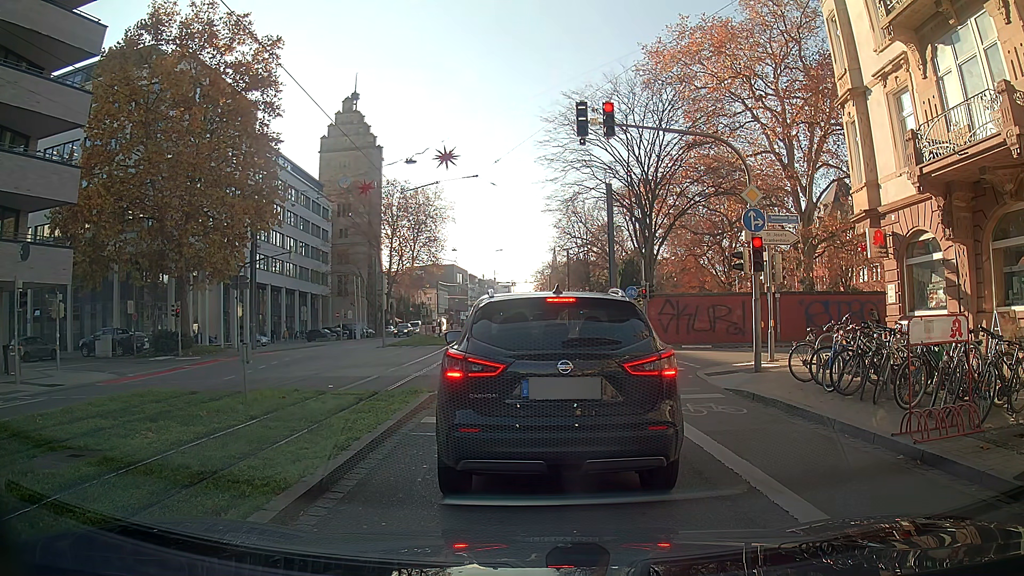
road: primary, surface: asphalt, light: Day
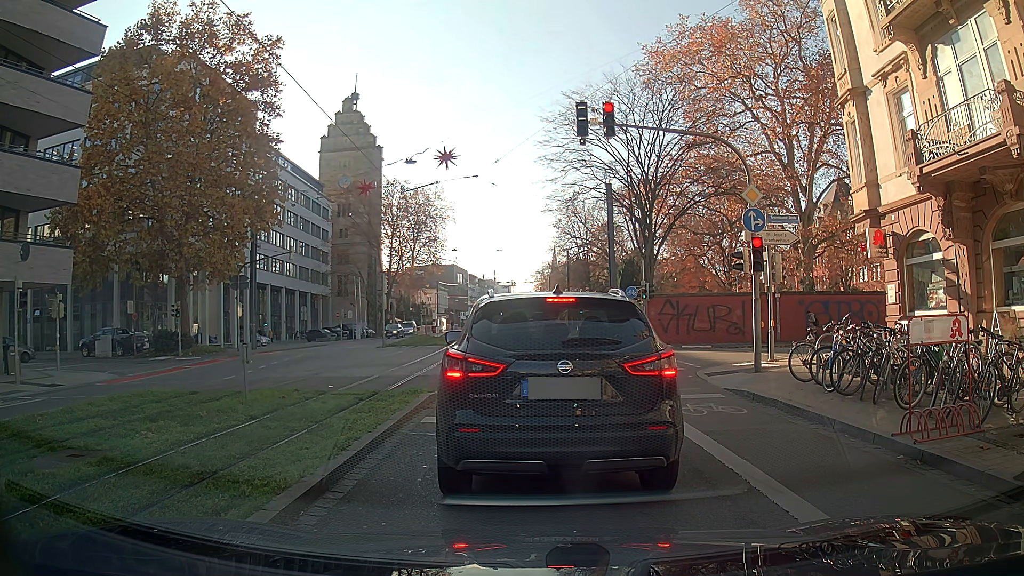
(0.0, 0.0) m; 0°
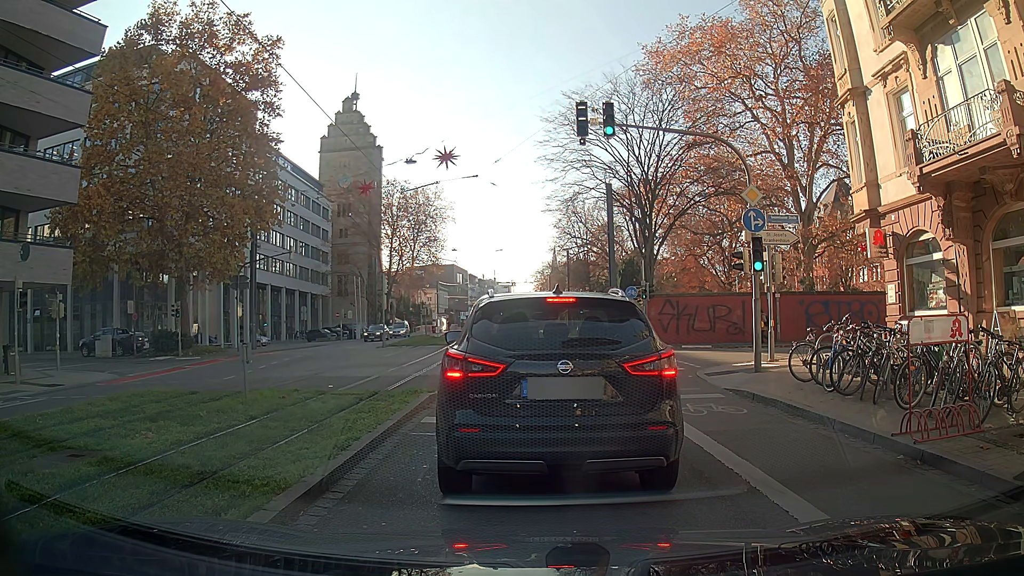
(0.0, 0.0) m; 0°
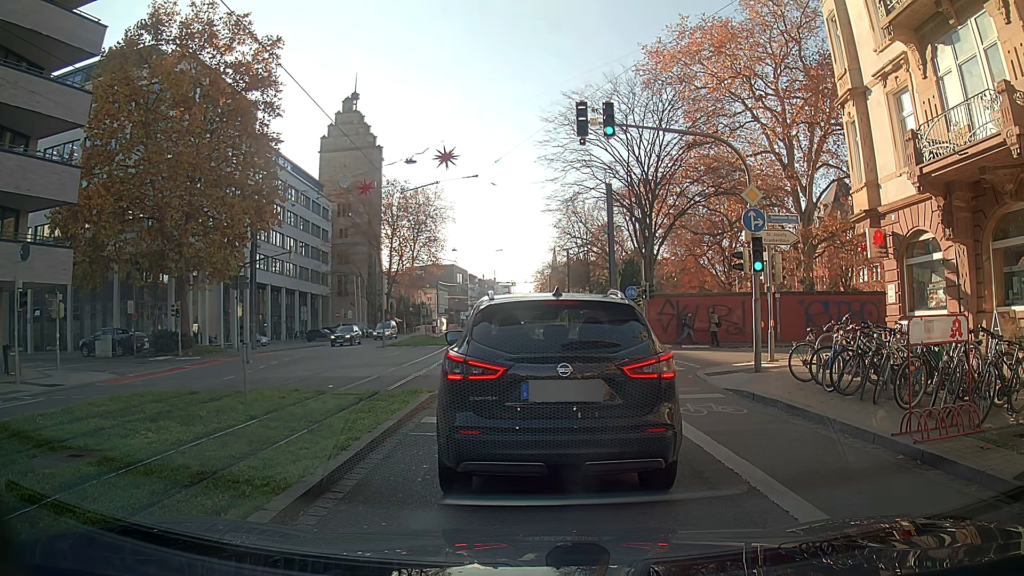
(0.0, 0.0) m; 0°
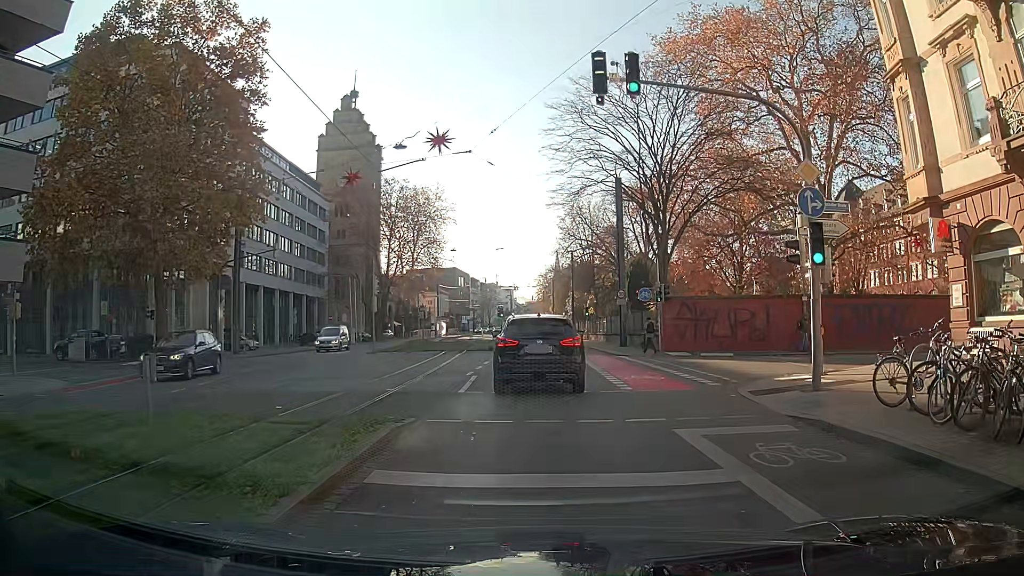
(0.0, +3.5) m; -1°
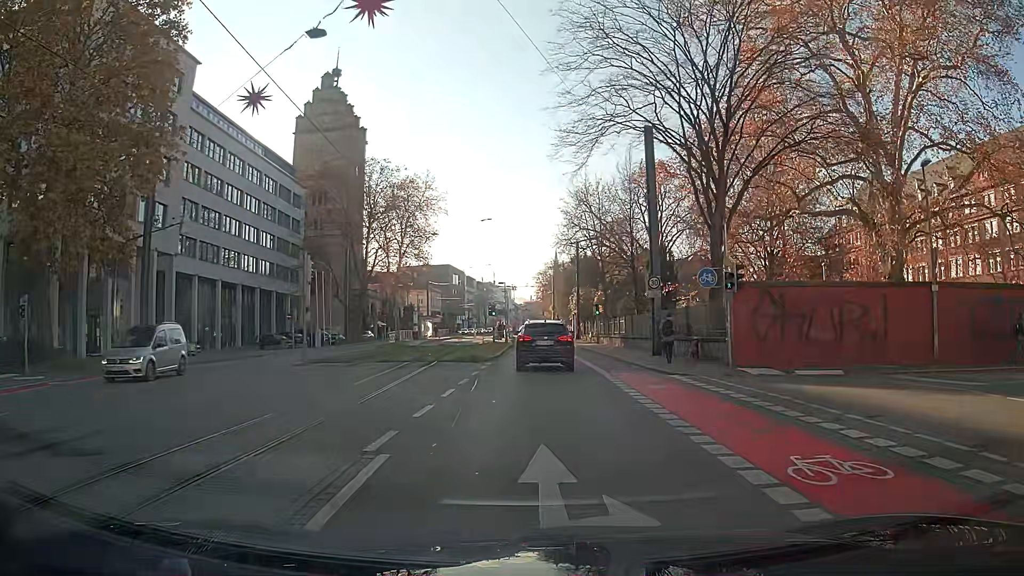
(0.0, +11.7) m; 0°
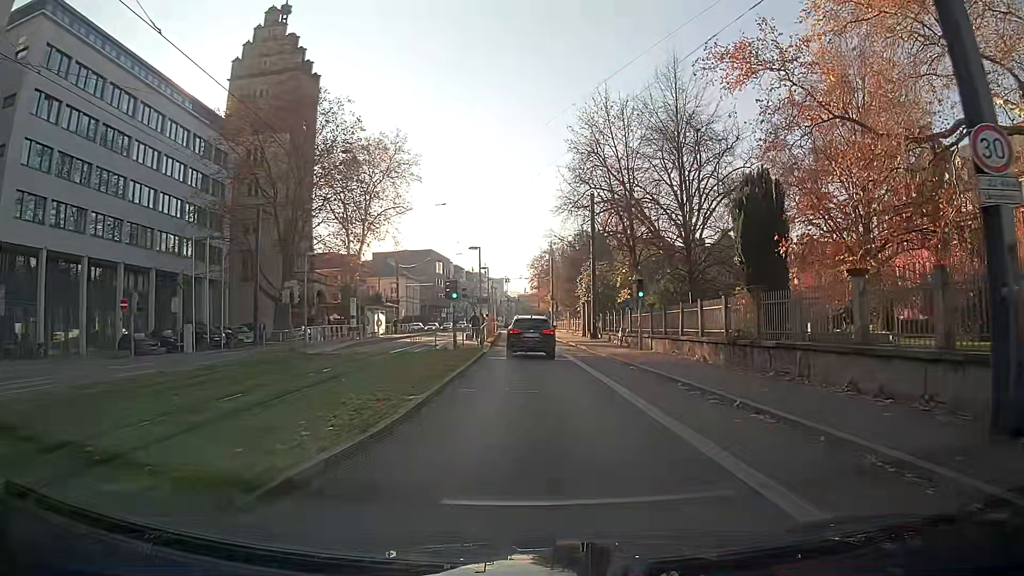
(+0.1, +23.4) m; 0°
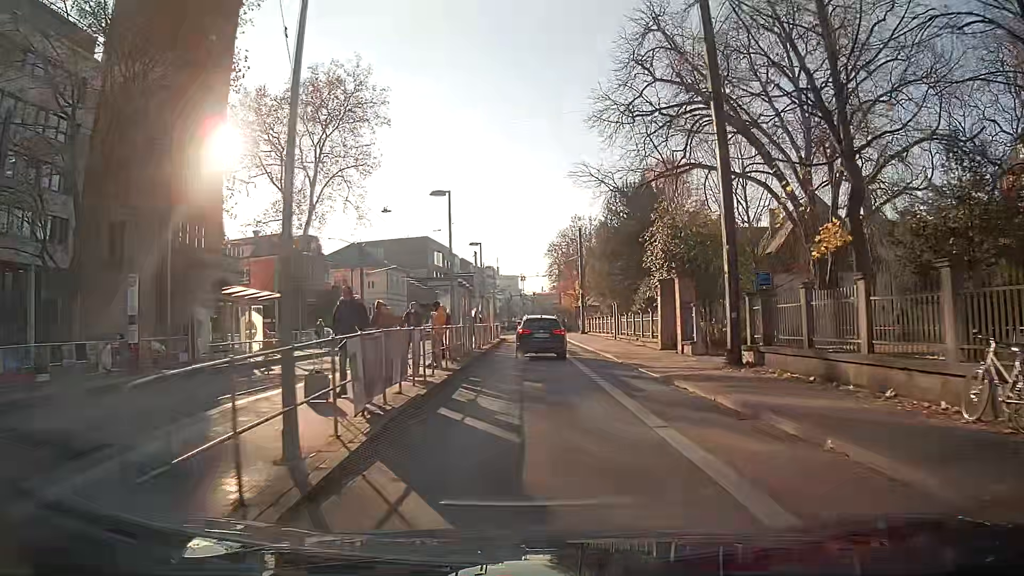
(-0.5, +30.0) m; -1°
(0, +10) (0, +20) (0, +30) (0, +40) (0, +50) (0, +60) (0, +70) (0, +80) (0, +90) (0, +100) m
